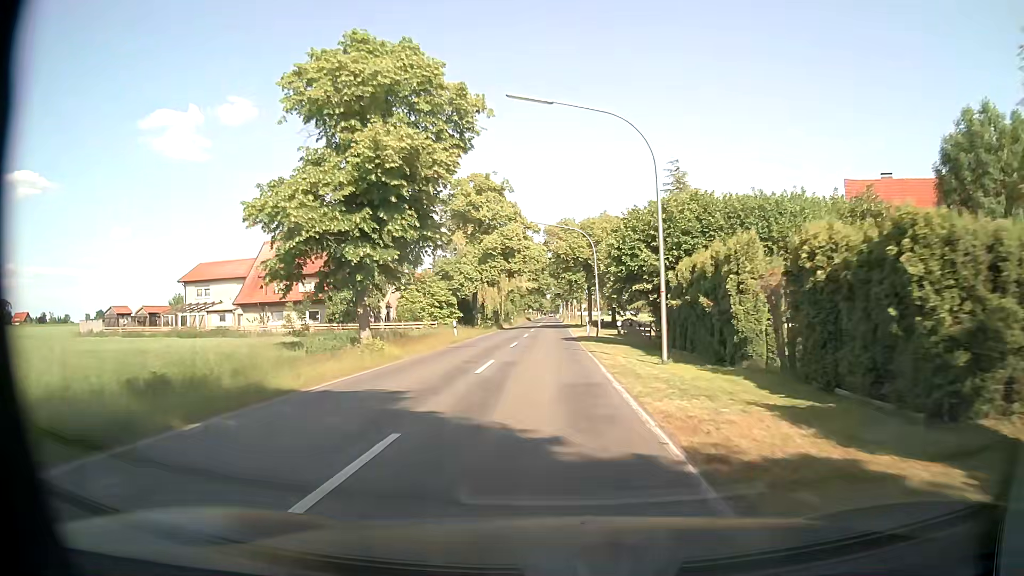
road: secondary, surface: asphalt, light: Day
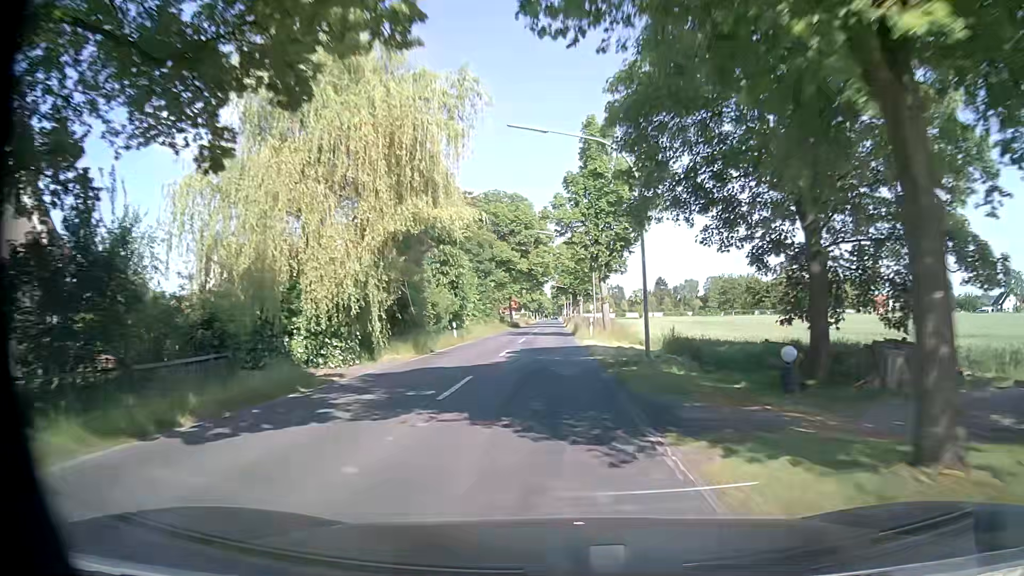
(-0.2, +52.6) m; -1°
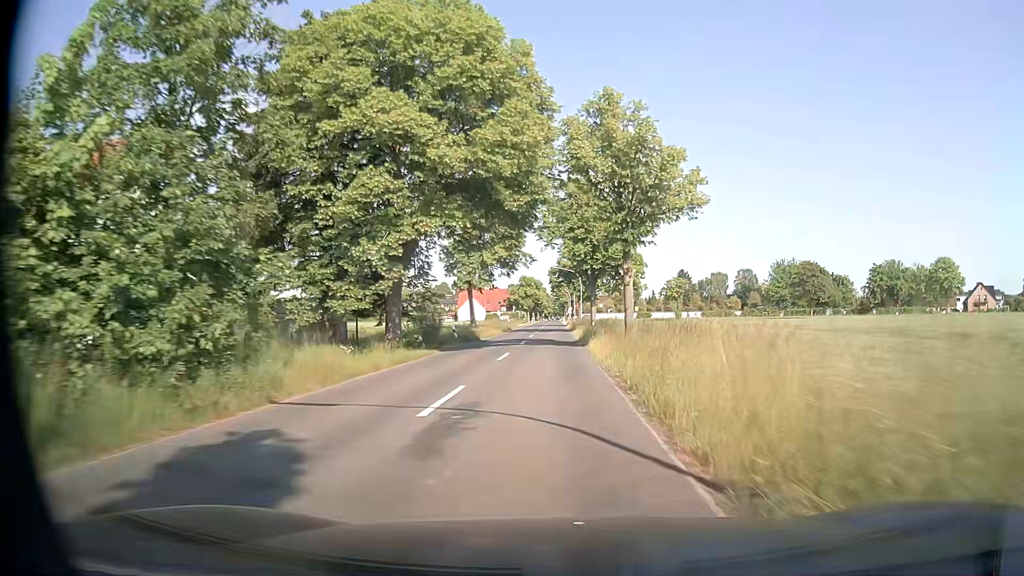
(+0.3, +49.6) m; 0°
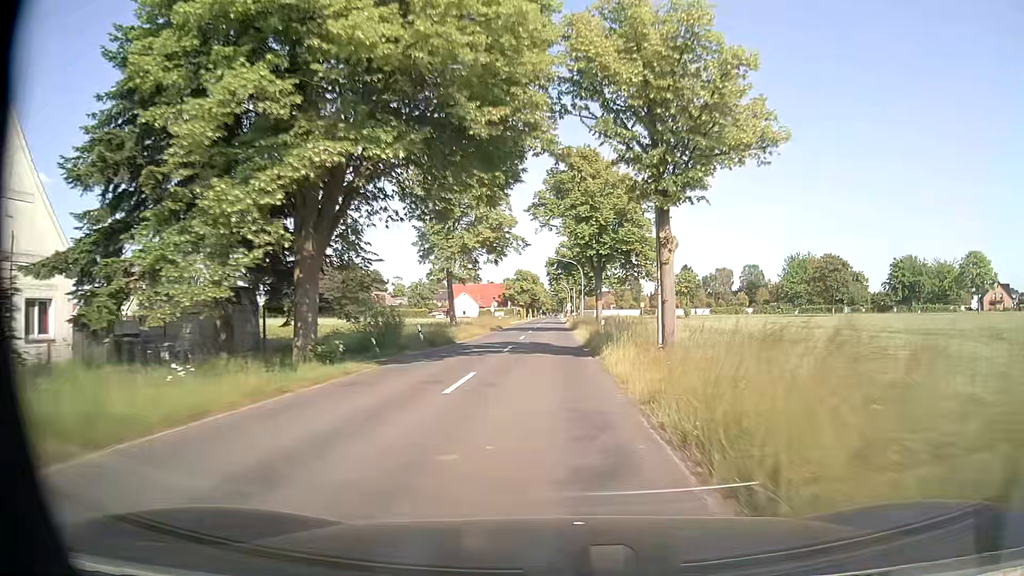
(0.0, +9.8) m; 0°
